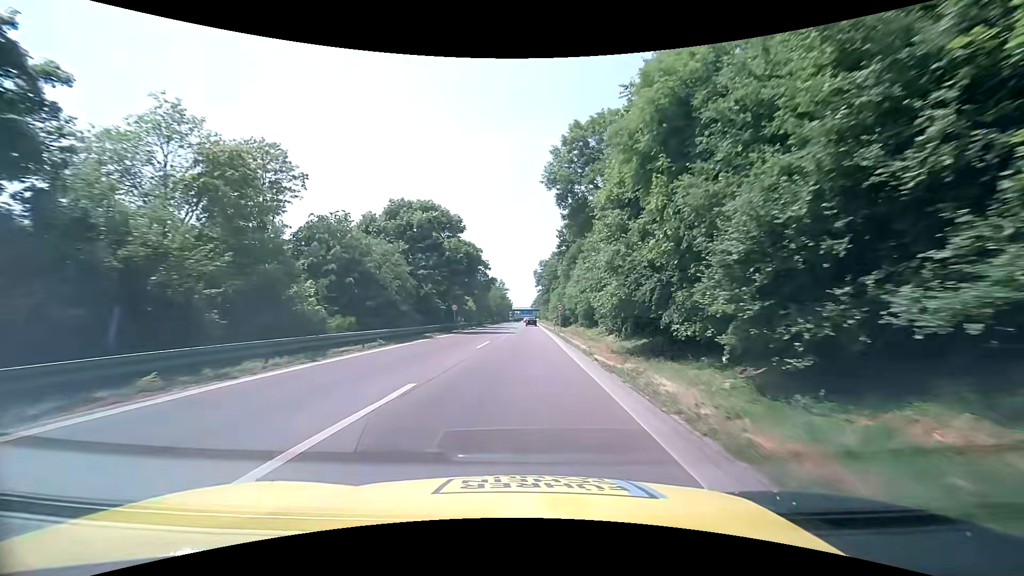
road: motorway_link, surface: asphalt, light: Day
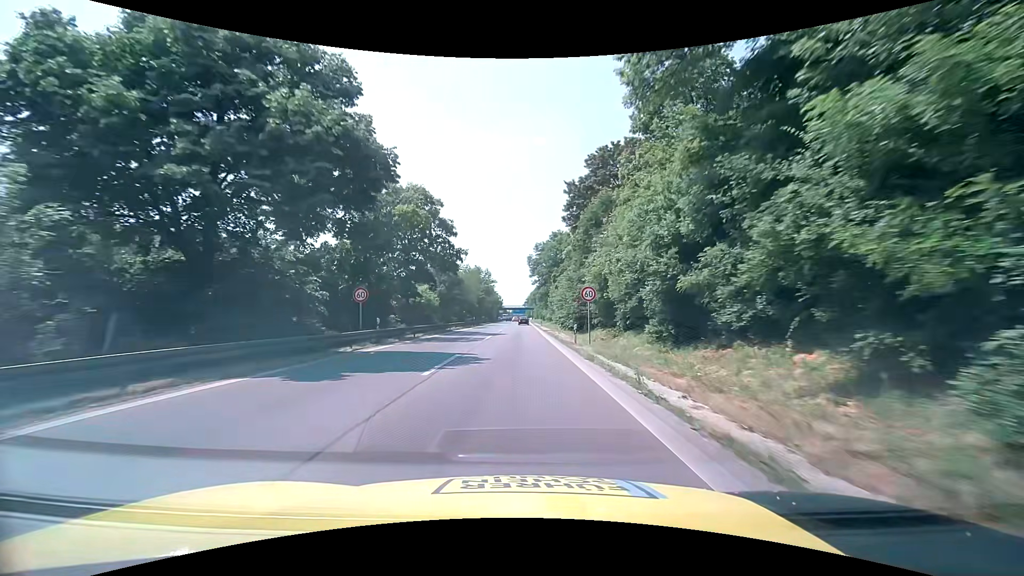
(+0.7, +28.9) m; +1°
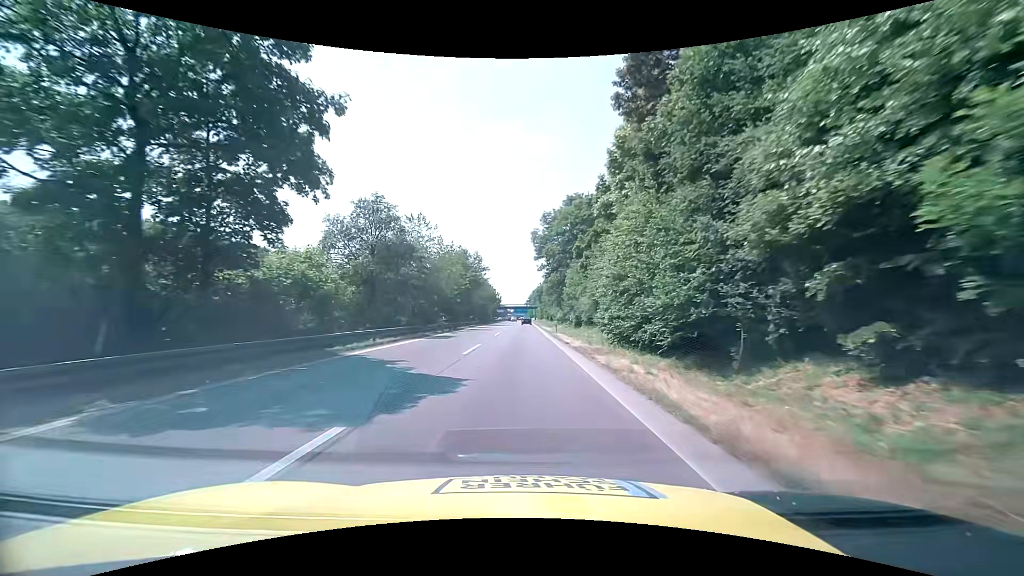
(+0.1, +29.6) m; 0°
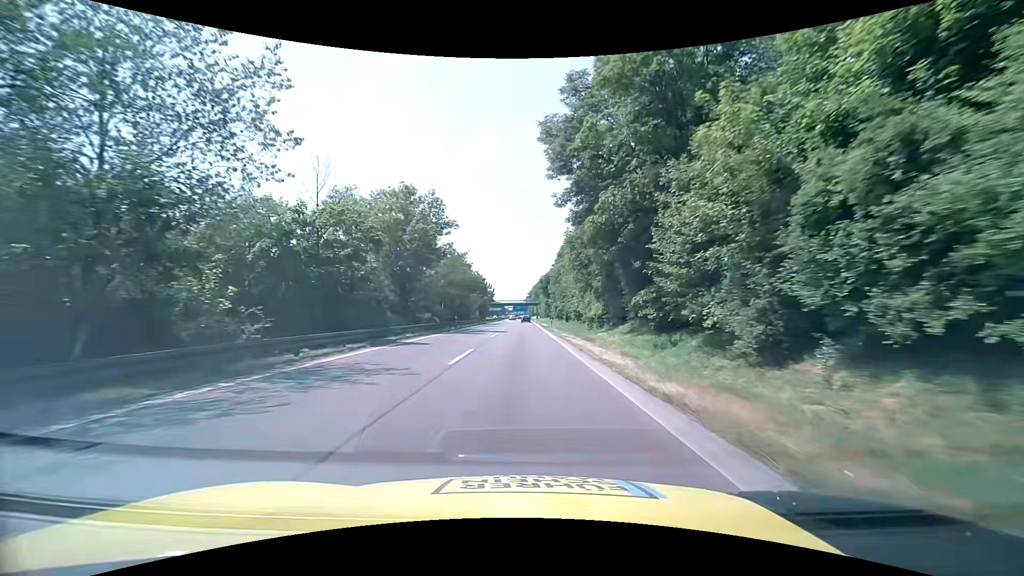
(+0.1, +40.5) m; 0°
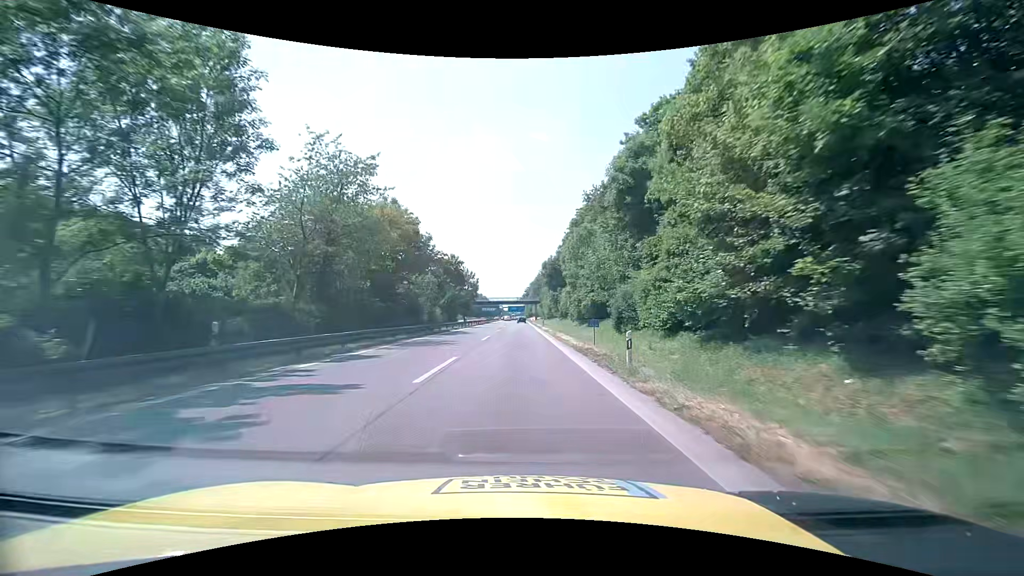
(0.0, +39.7) m; 0°
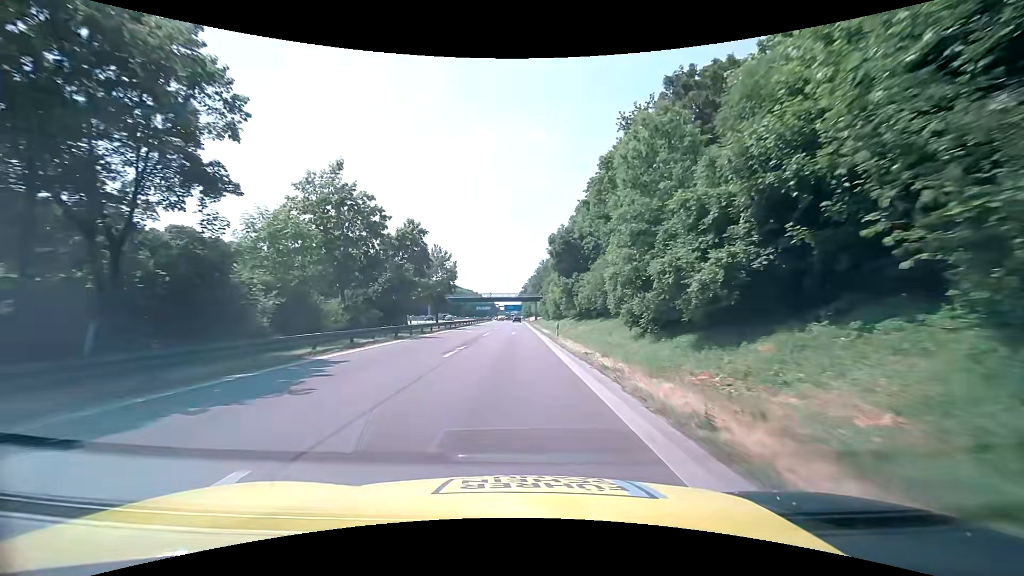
(+0.3, +30.1) m; 0°
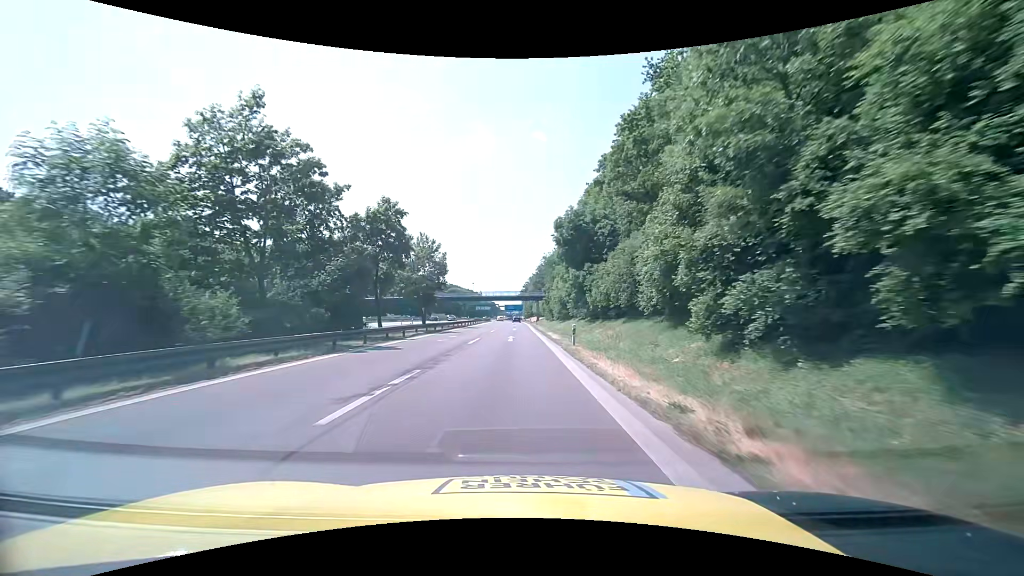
(+0.1, +10.0) m; 0°
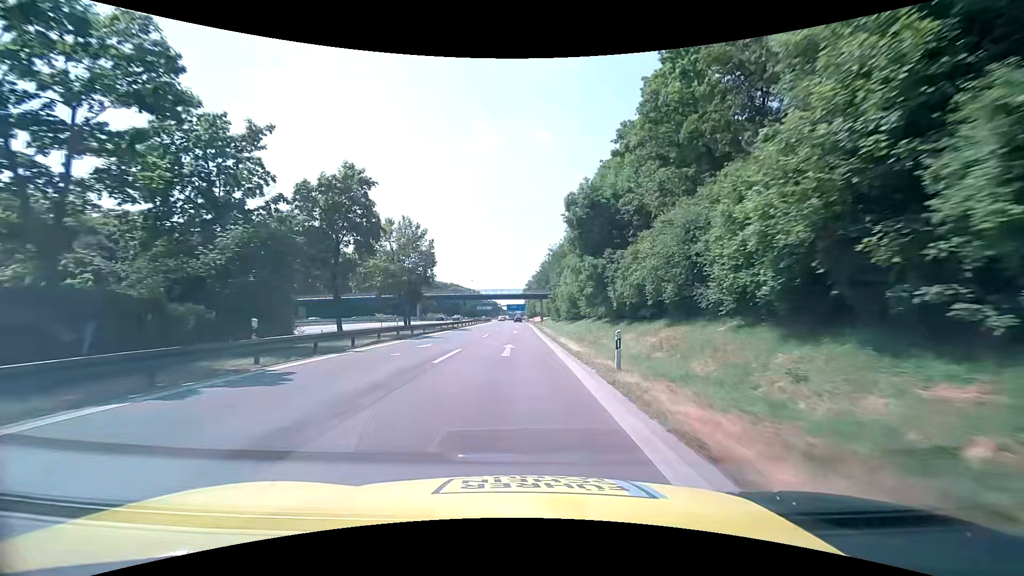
(0.0, +10.0) m; 0°
(0, +10) (0, +20) (0, +30) (0, +40) (0, +50) (-1, +60) (-1, +70) (-1, +80) (-1, +90) (-1, +100) m
